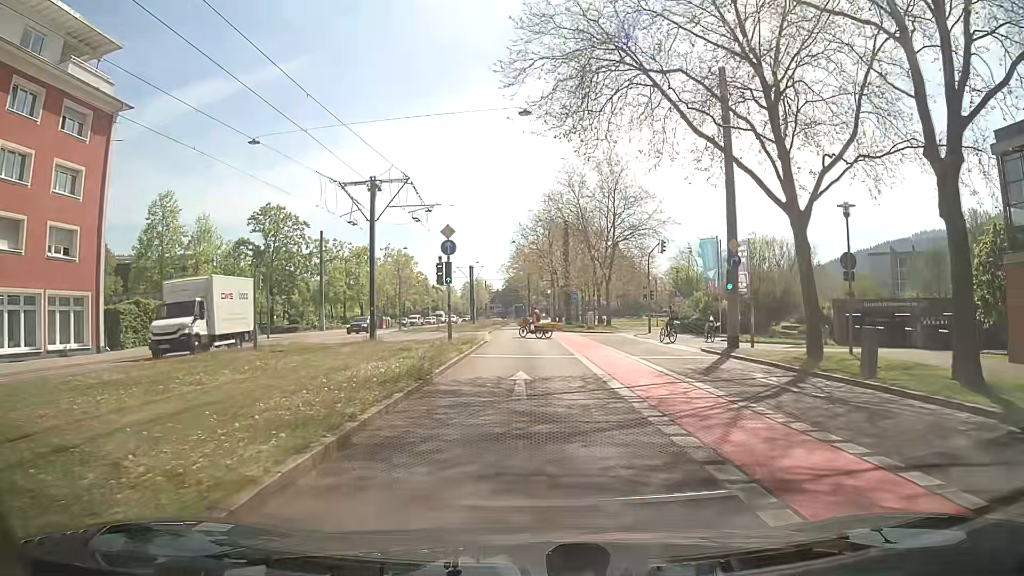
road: secondary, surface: asphalt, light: Day
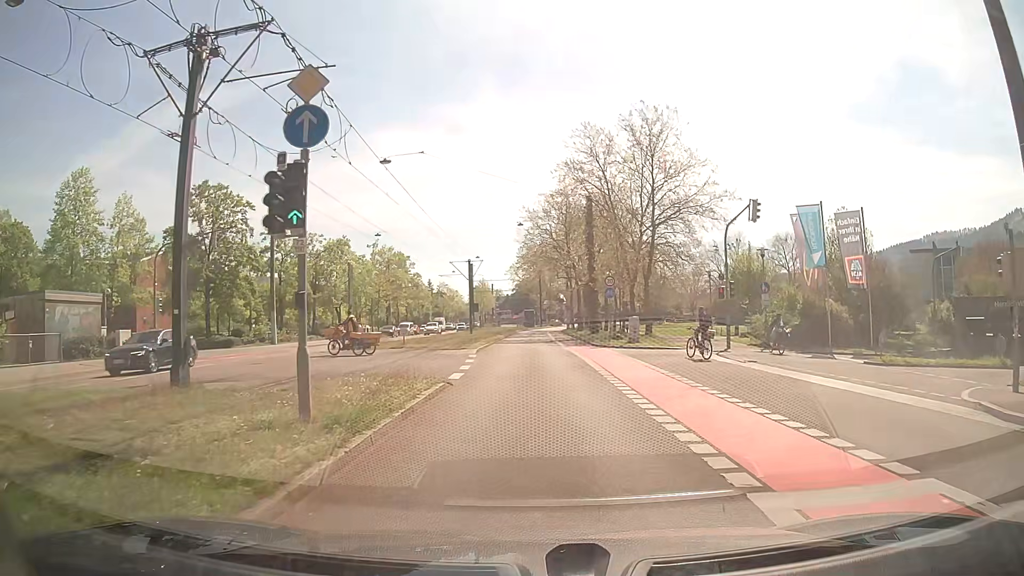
(-0.1, +17.0) m; -1°
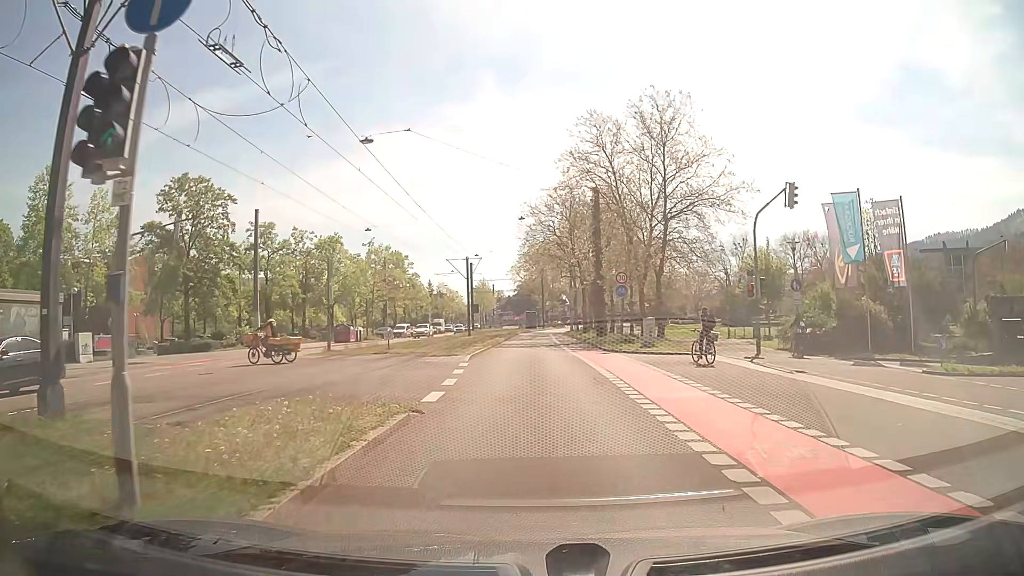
(0.0, +4.0) m; 0°
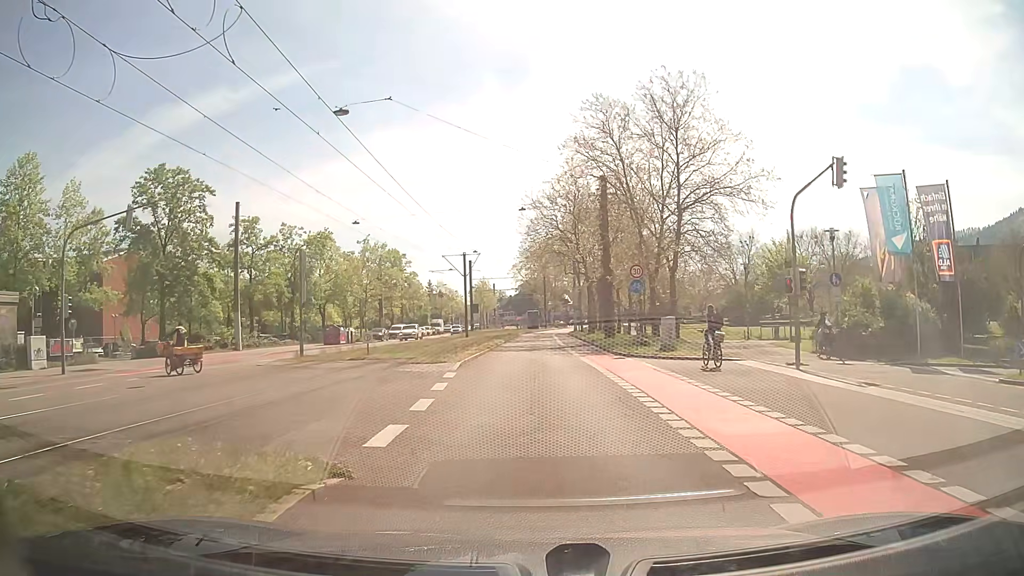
(0.0, +4.0) m; +1°
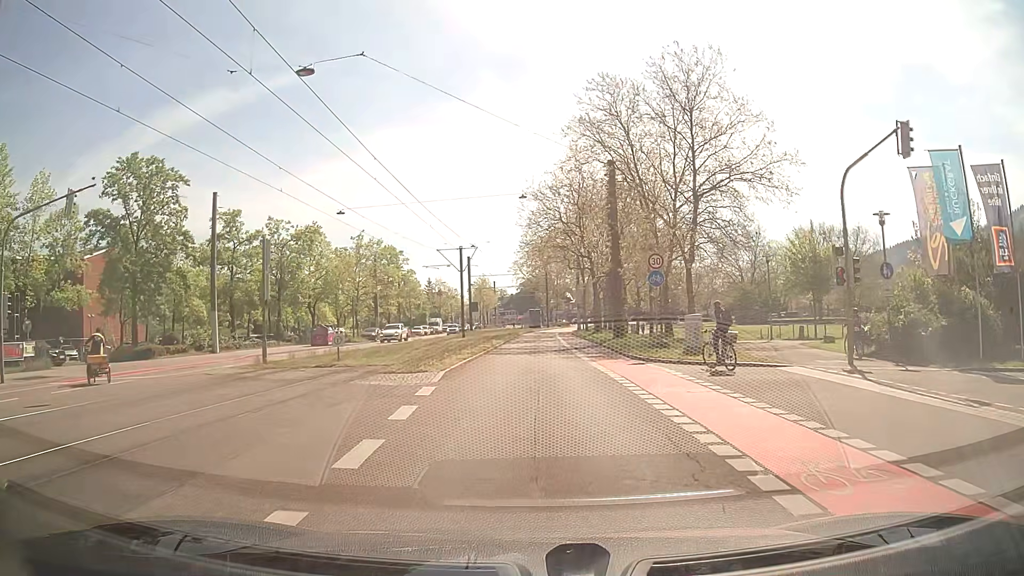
(-0.1, +4.1) m; -1°
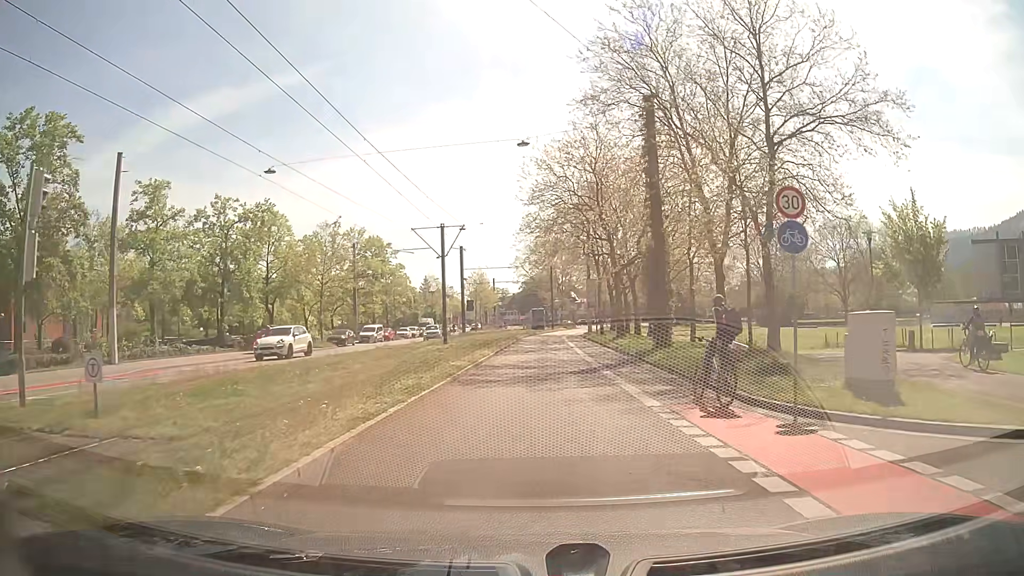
(-0.1, +12.6) m; 0°
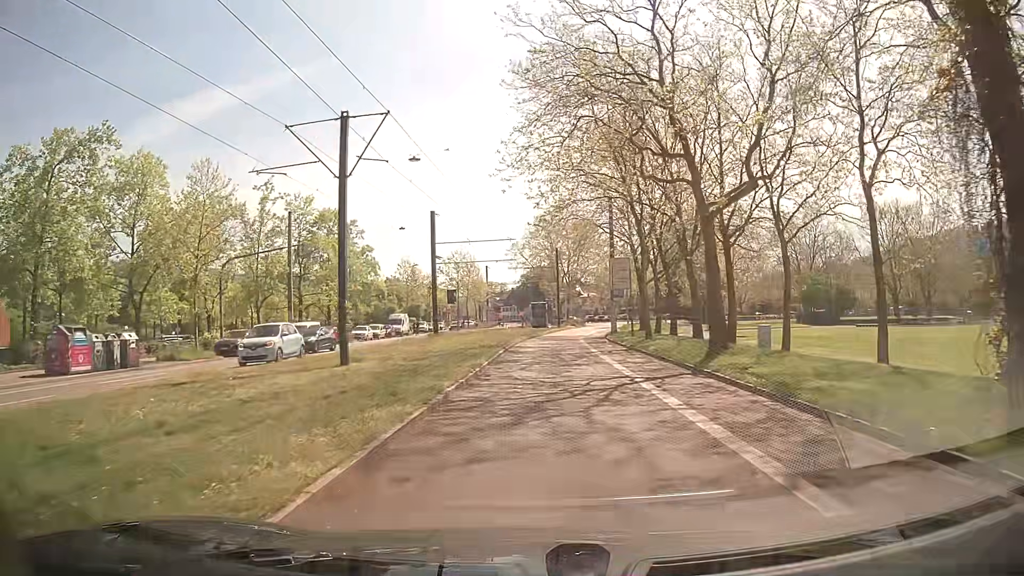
(0.0, +21.9) m; 0°
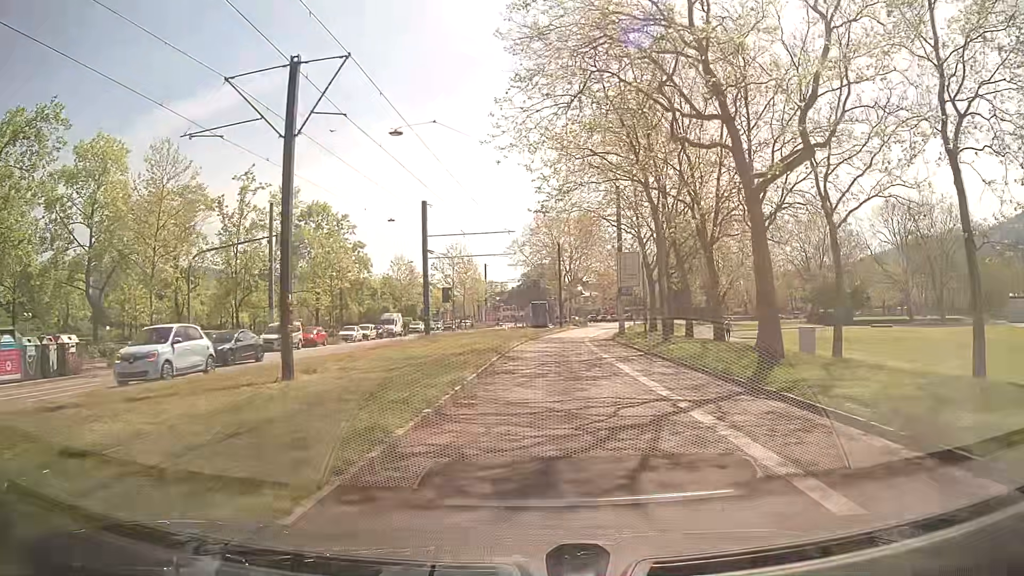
(0.0, +4.5) m; +1°
(0, +10) (0, +20) (0, +30) (+1, +40) (+2, +50) (+3, +60) (+4, +70) (+6, +80) (+8, +89) (+11, +99) m
